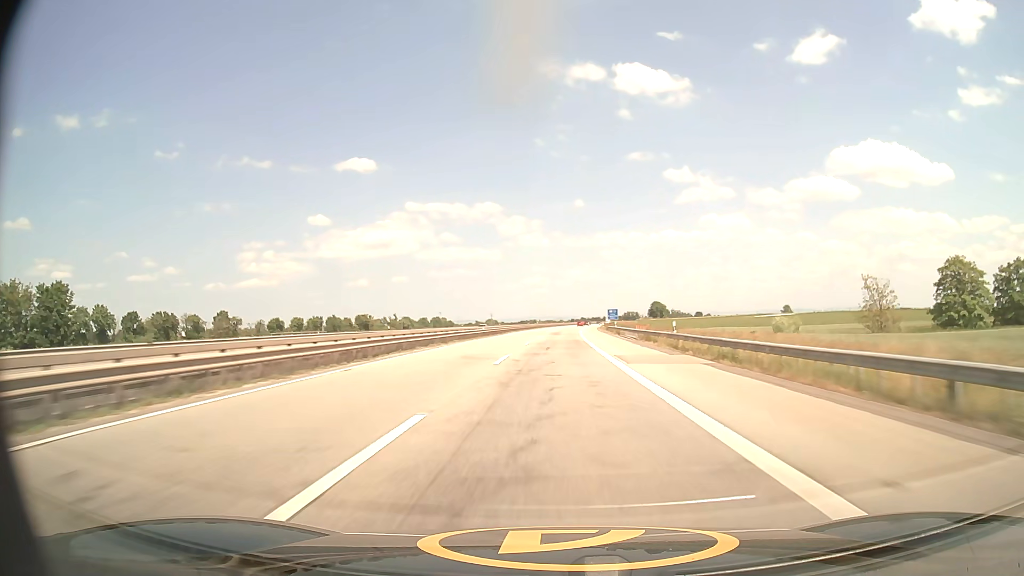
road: motorway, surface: asphalt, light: Day
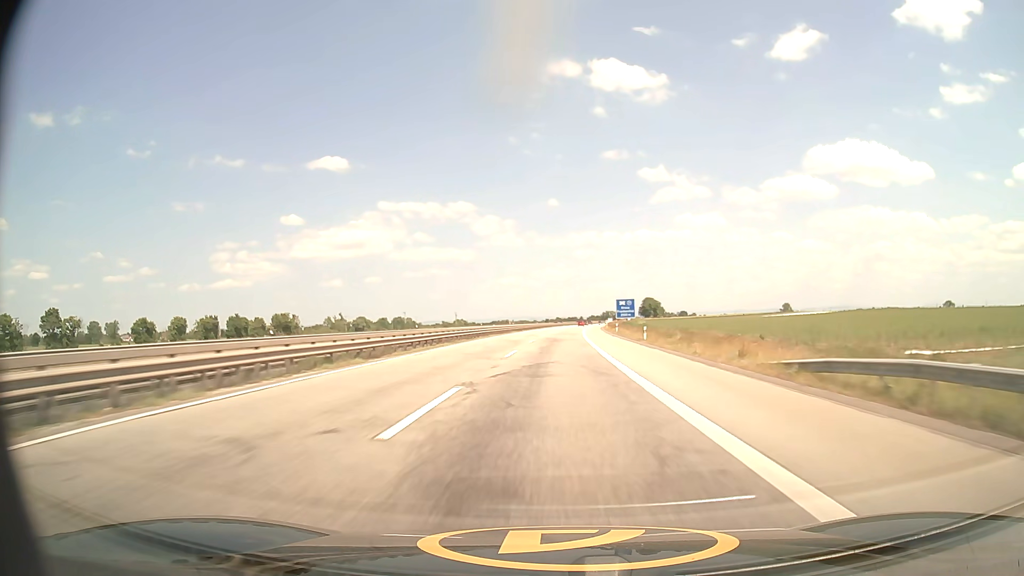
(+1.7, +85.6) m; +2°
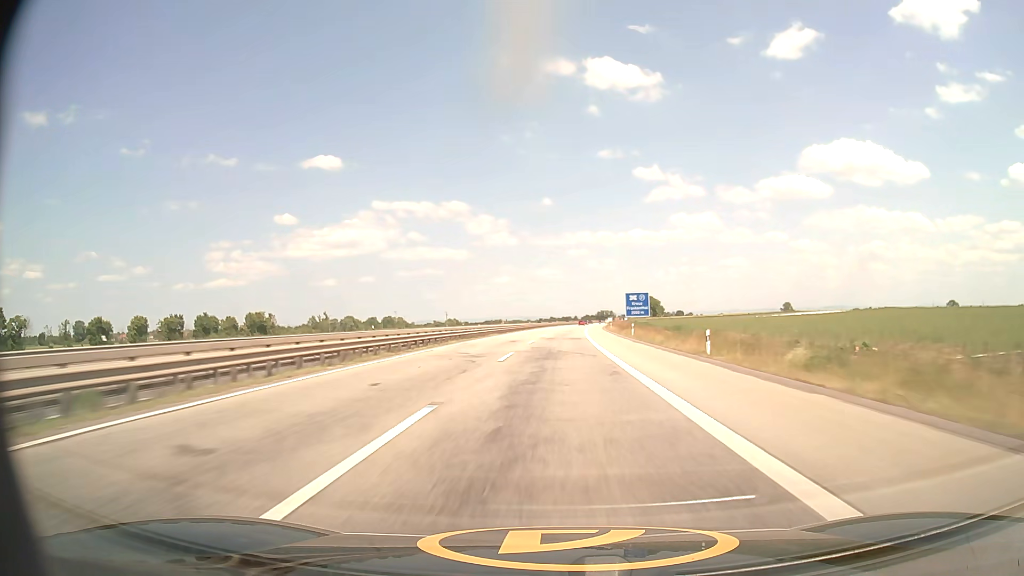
(+0.1, +21.4) m; +1°
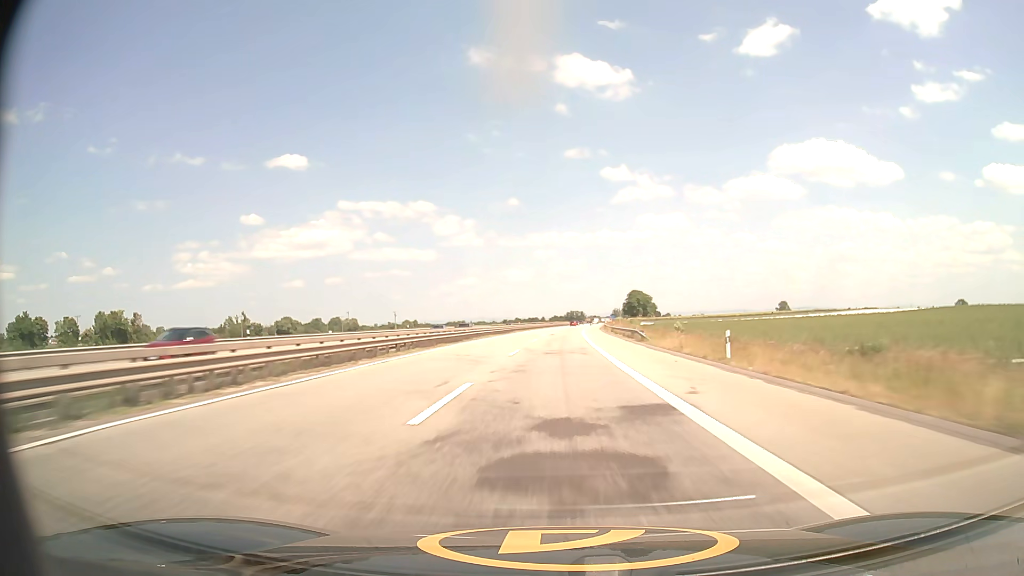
(+2.0, +85.4) m; +3°
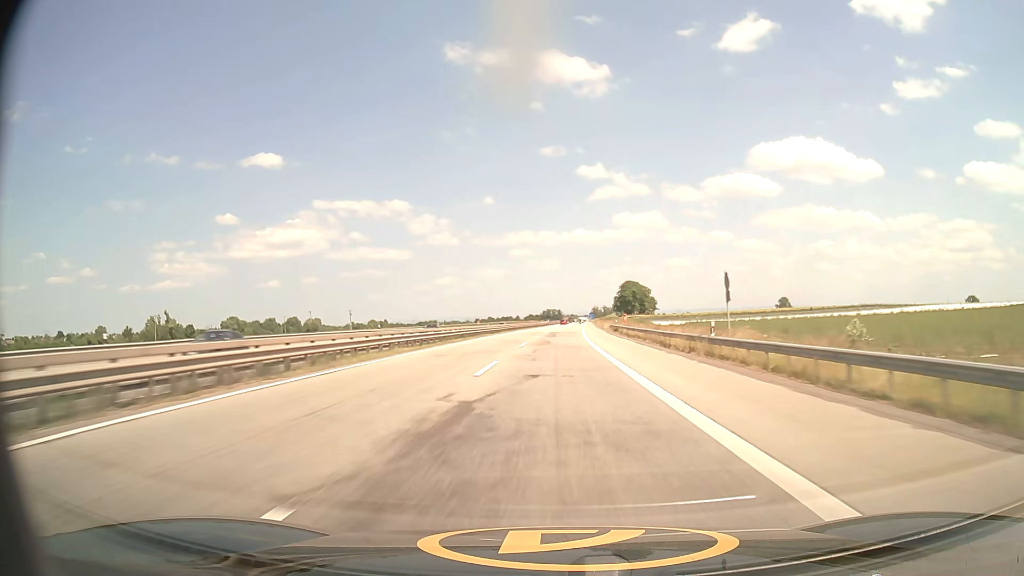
(+1.1, +64.1) m; +2°
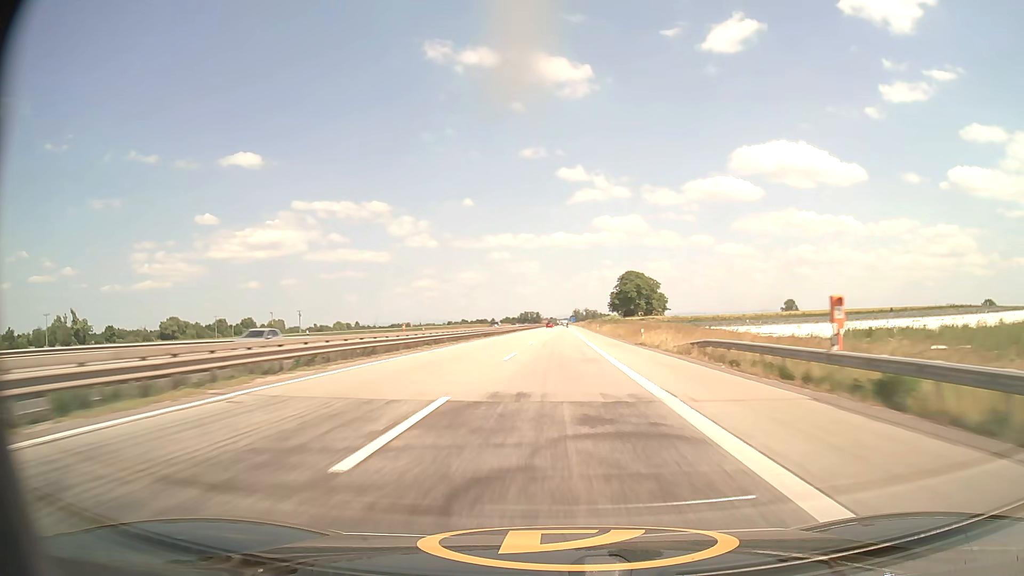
(+1.1, +64.1) m; +2°
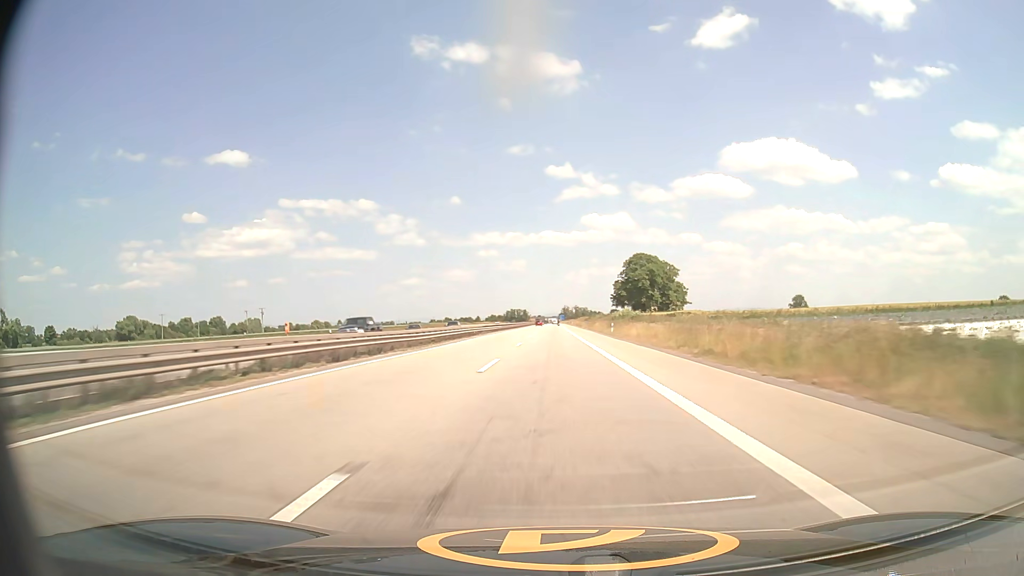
(+0.3, +42.6) m; +1°
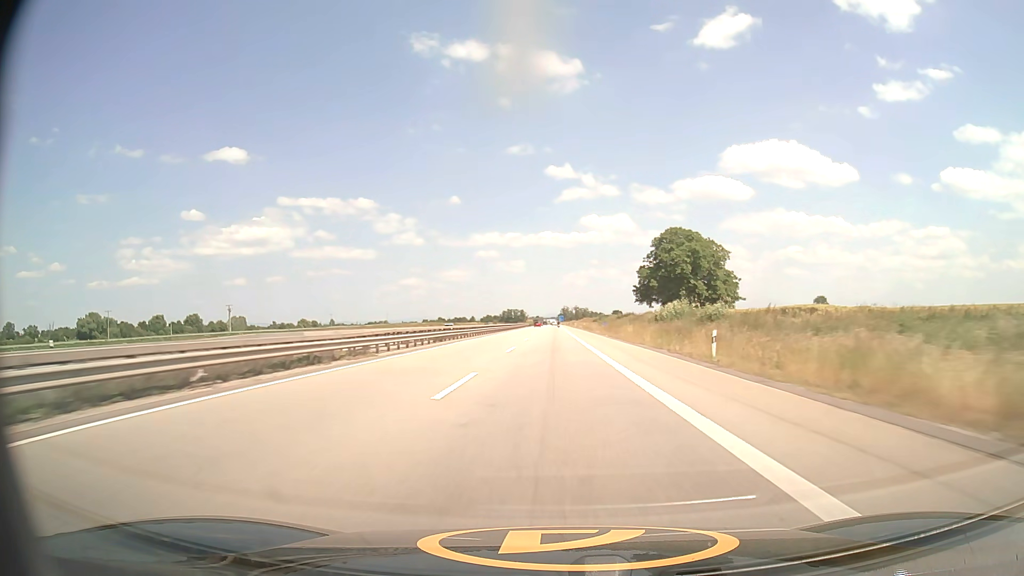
(+0.1, +42.3) m; 0°
(0, +10) (0, +20) (0, +30) (0, +40) (0, +50) (0, +60) (0, +70) (0, +80) (0, +90) (0, +100) m
